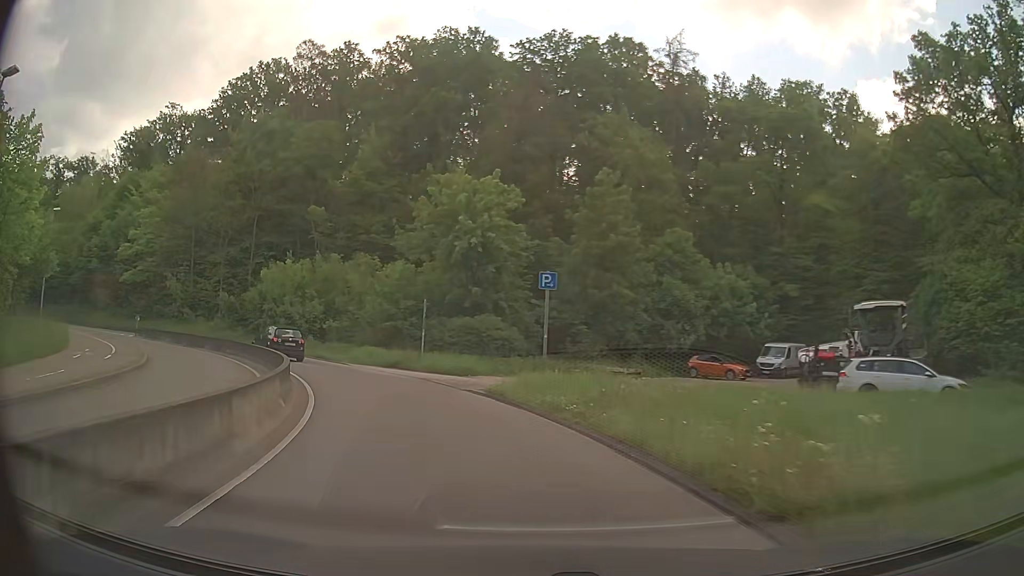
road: secondary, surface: asphalt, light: Day
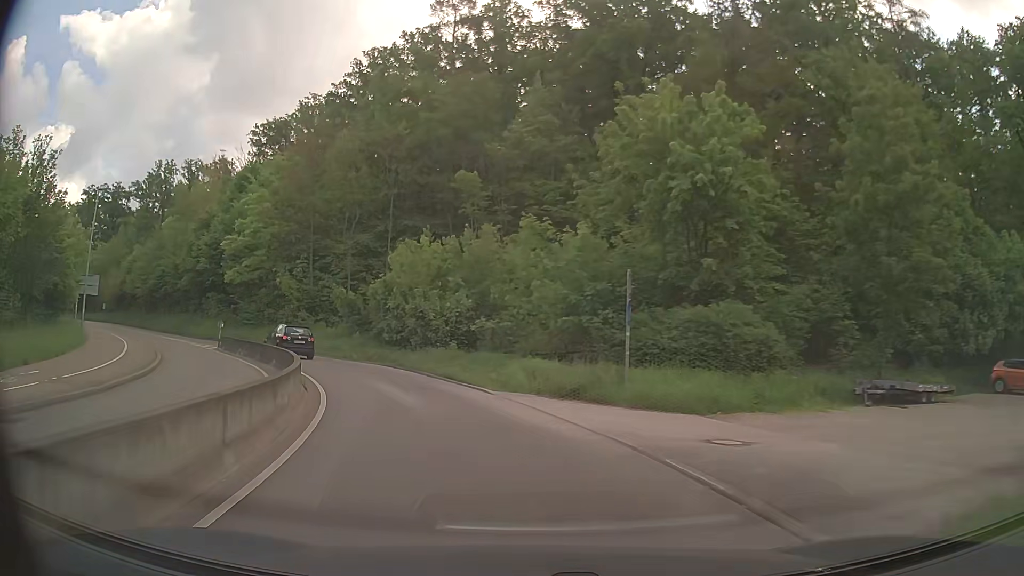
(-2.0, +13.8) m; -16°
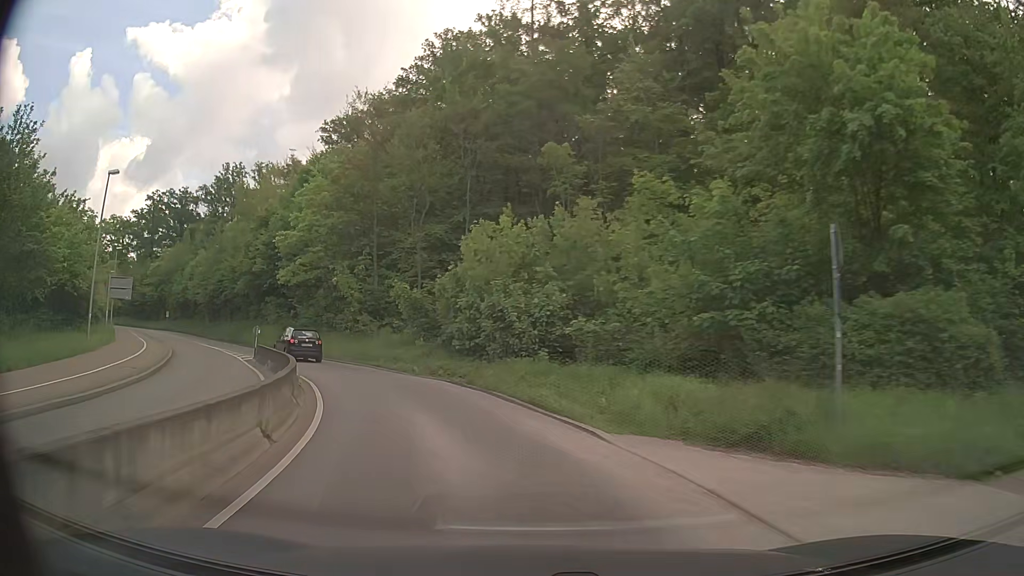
(-0.5, +7.0) m; -8°
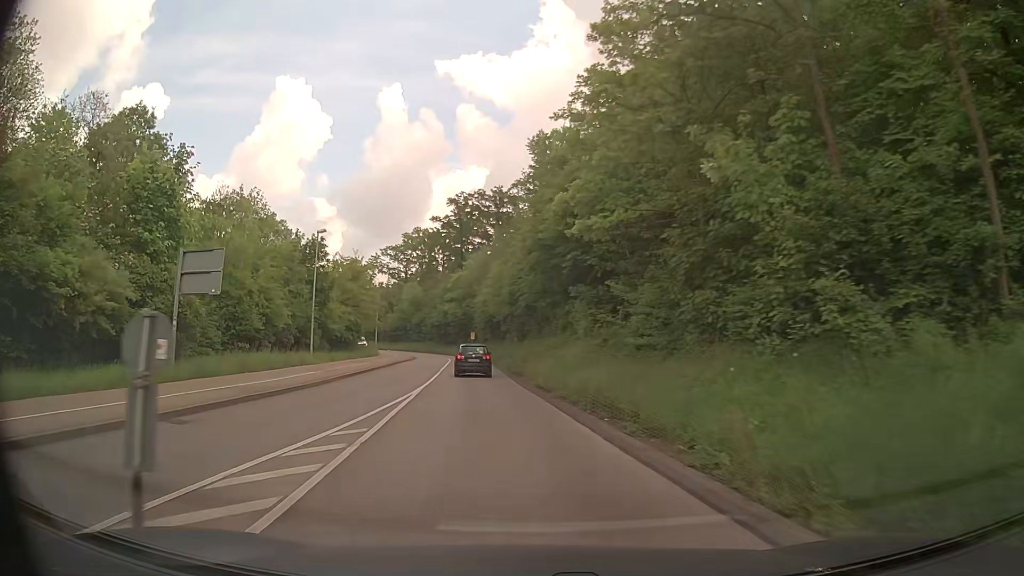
(-7.6, +26.7) m; -32°
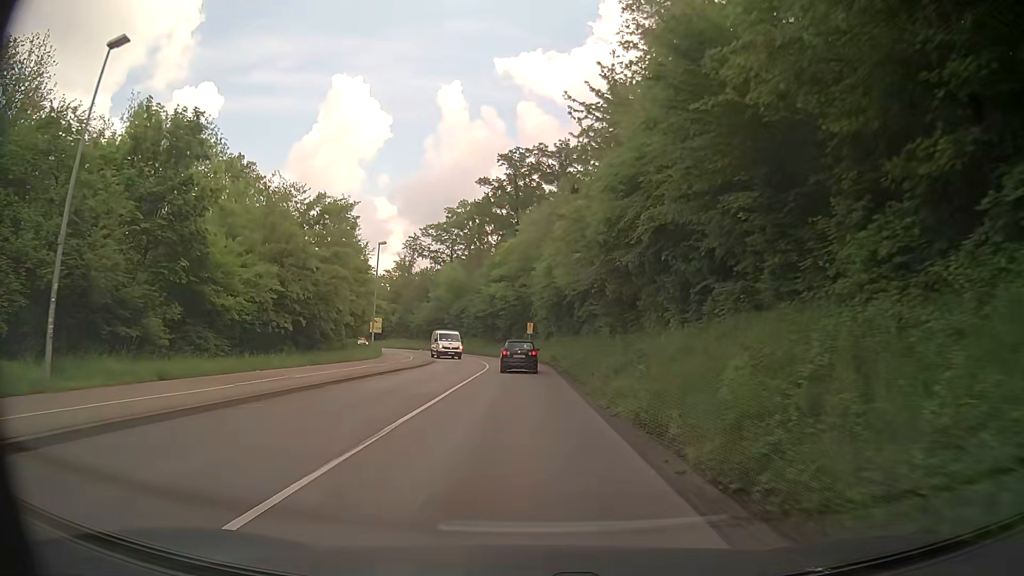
(-1.7, +28.8) m; -5°
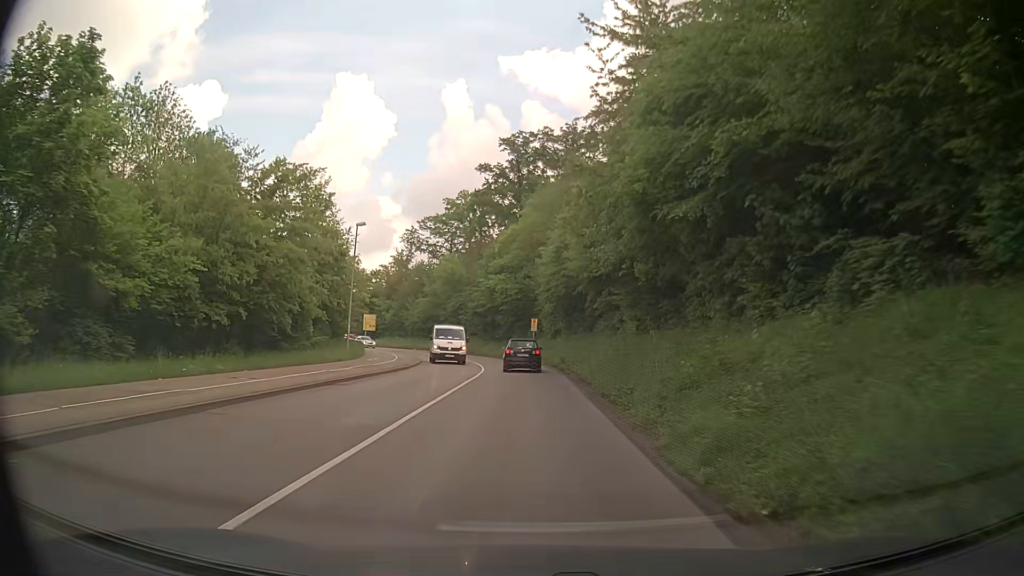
(-0.1, +7.4) m; -1°
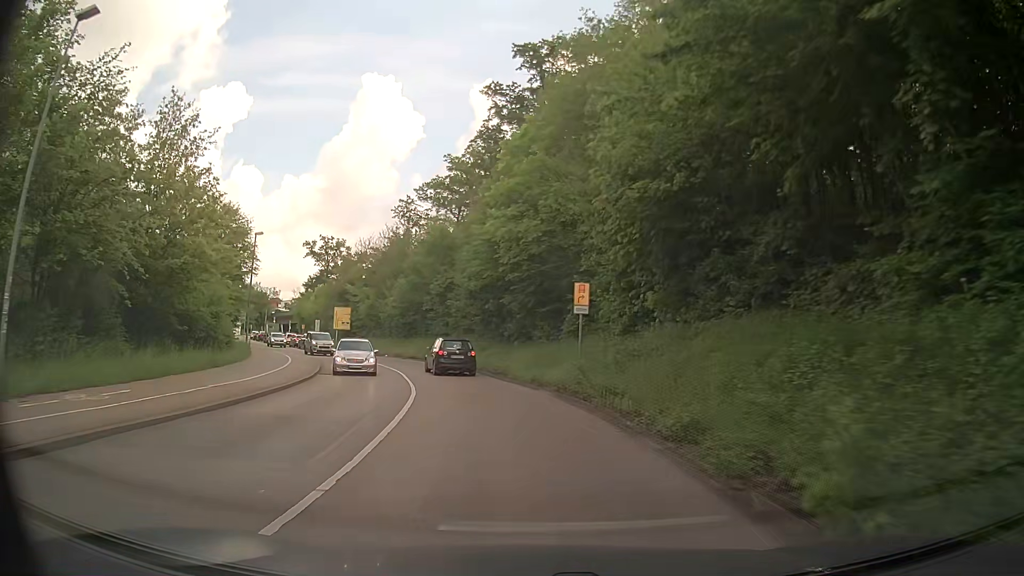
(-0.2, +29.8) m; -1°
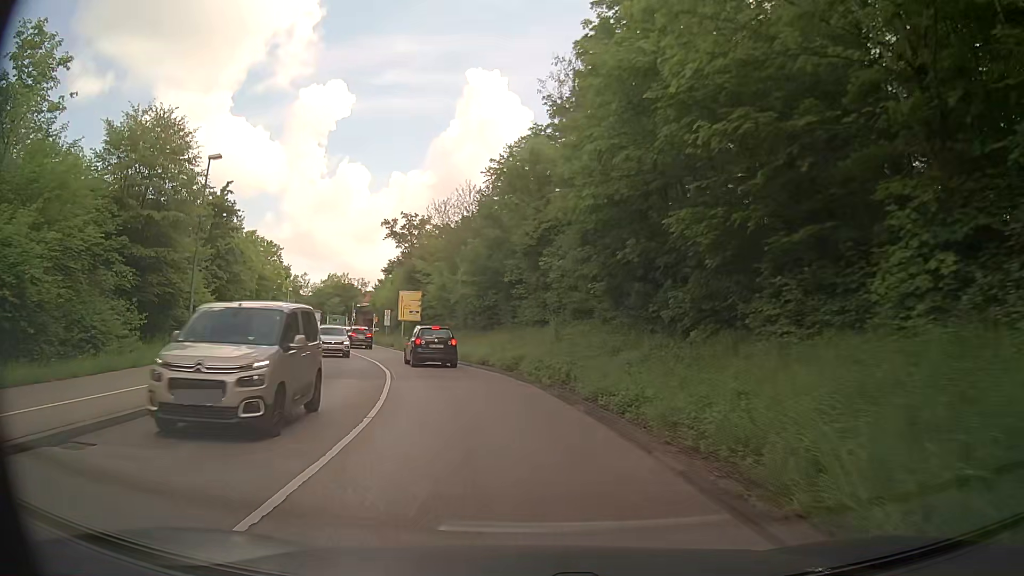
(-1.8, +20.4) m; -10°
(-1, +10) (-2, +20) (-5, +29) (-9, +39) (-12, +48) (-15, +58) (-19, +67) (-22, +76) (-26, +86) (-29, +95) m
